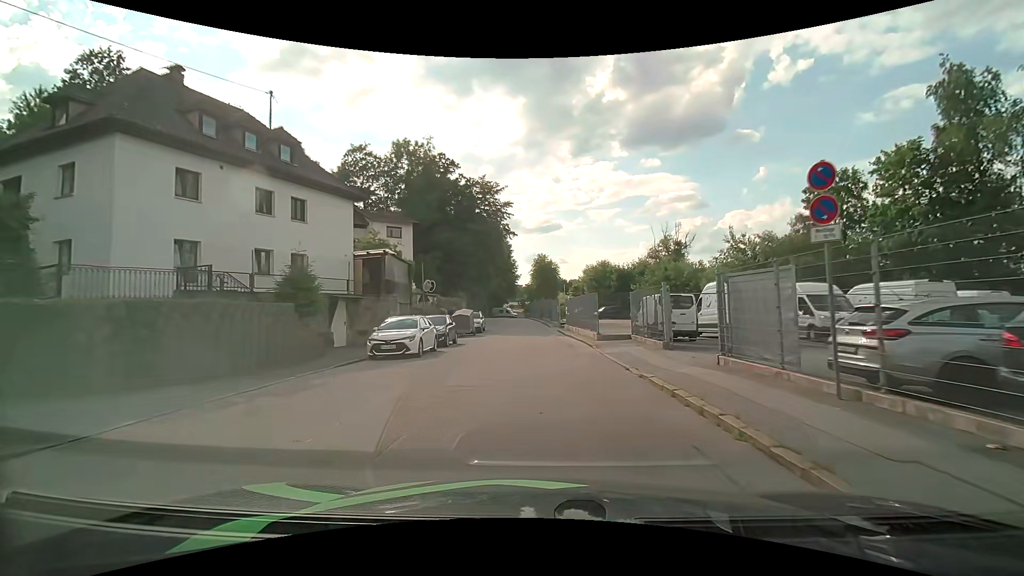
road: residential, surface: asphalt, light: Day
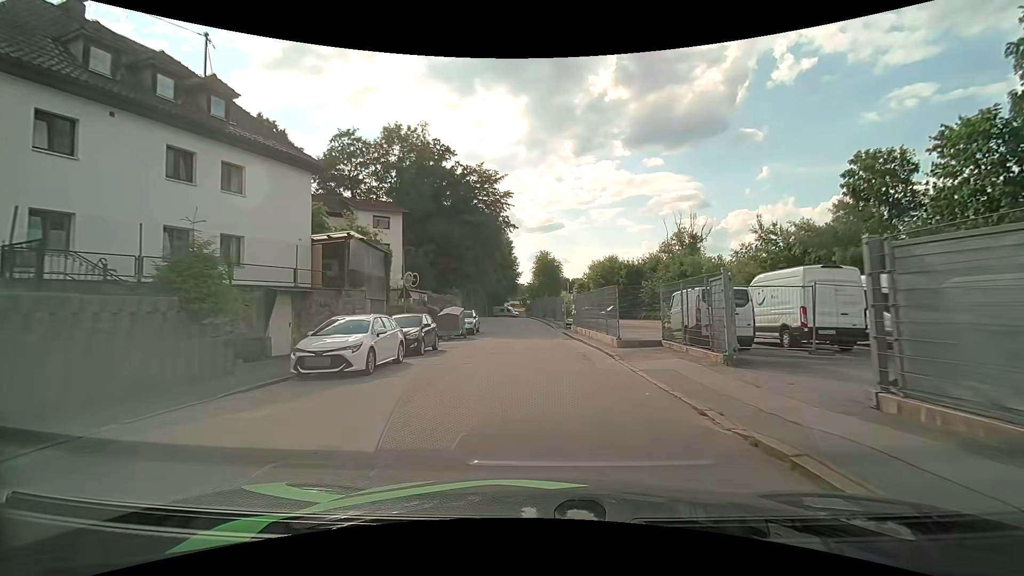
(0.0, +5.2) m; -1°
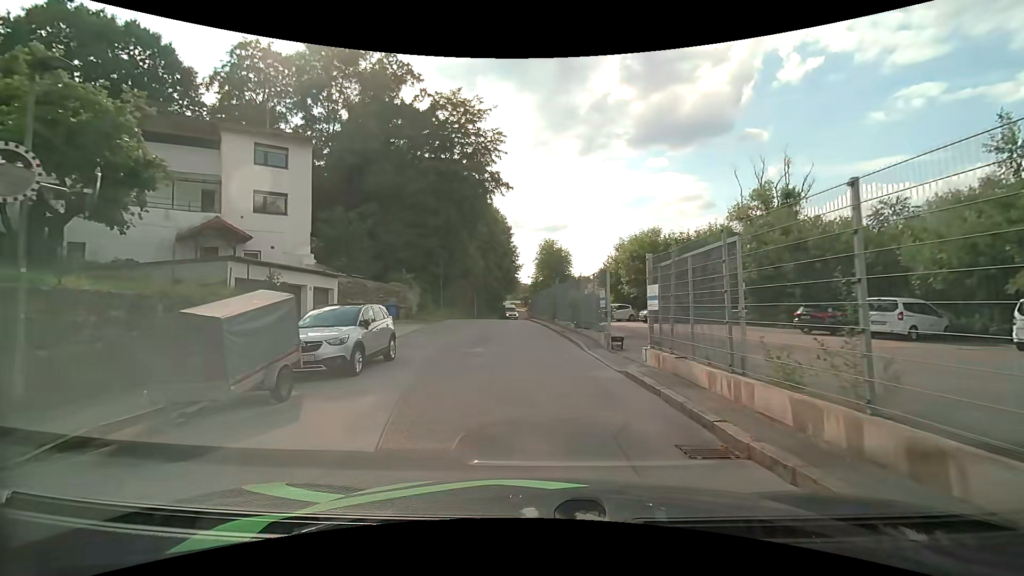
(0.0, +20.8) m; 0°
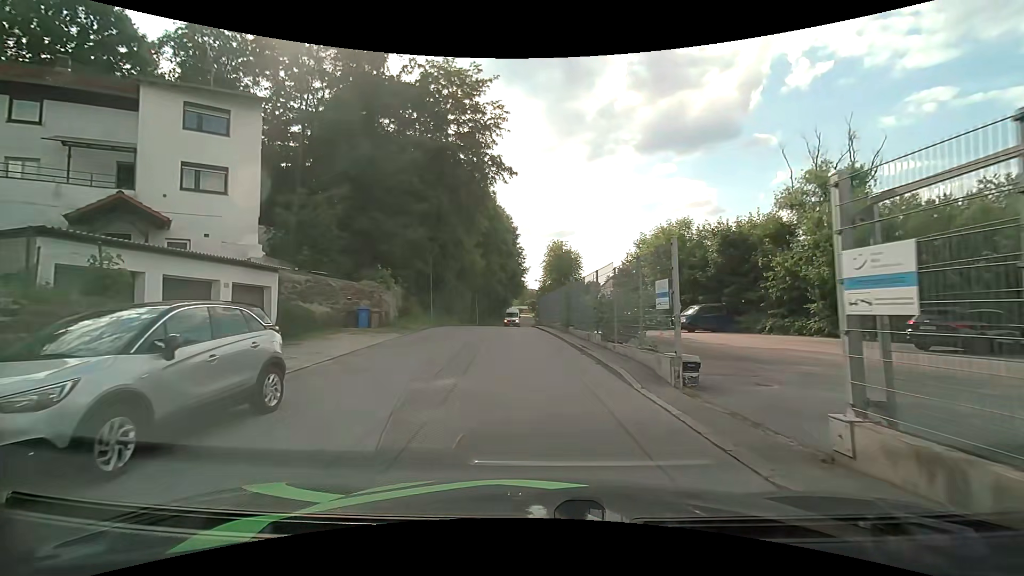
(-0.1, +6.5) m; -1°
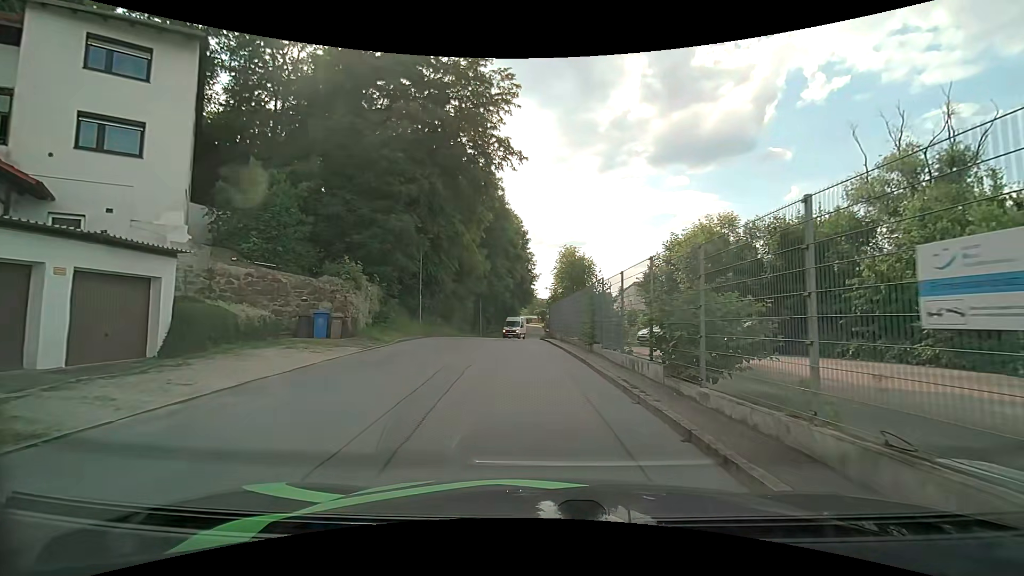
(-0.1, +6.0) m; -1°
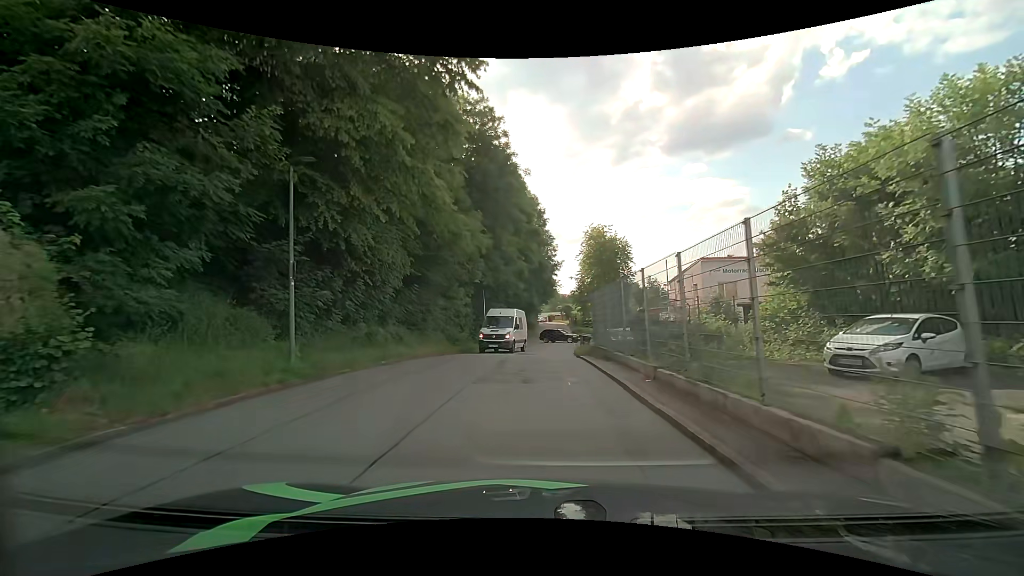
(-0.5, +16.8) m; -3°
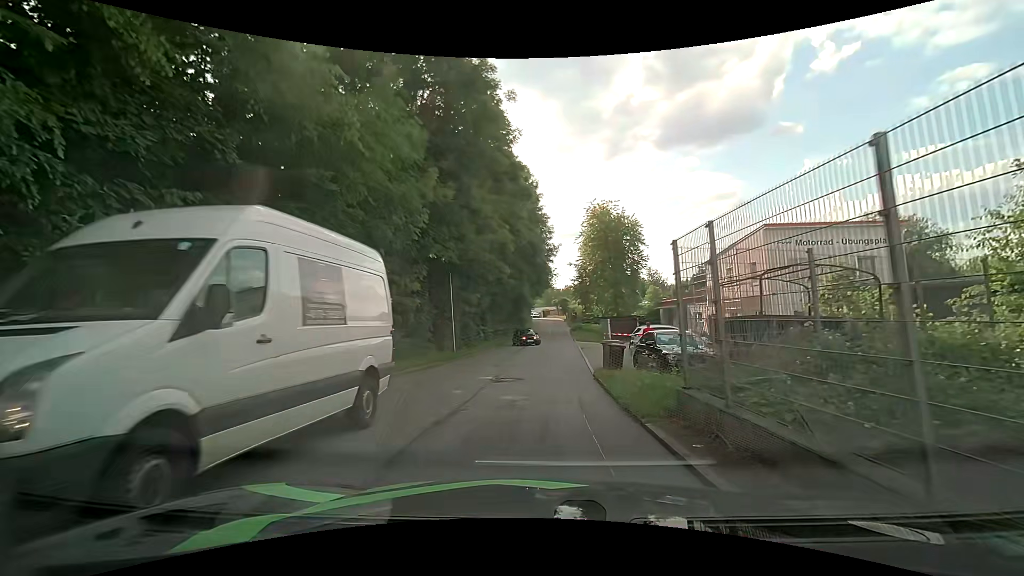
(+0.1, +12.5) m; 0°
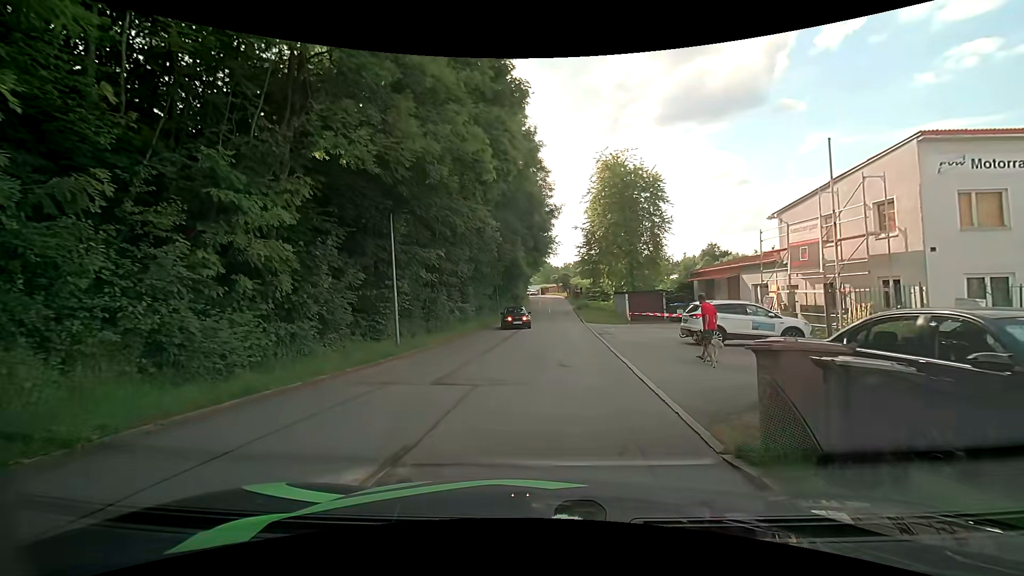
(+0.1, +11.3) m; +2°
(0, +10) (0, +20) (0, +30) (0, +40) (0, +50) (0, +60) (0, +70) (0, +80) (0, +90) (-1, +100) m
